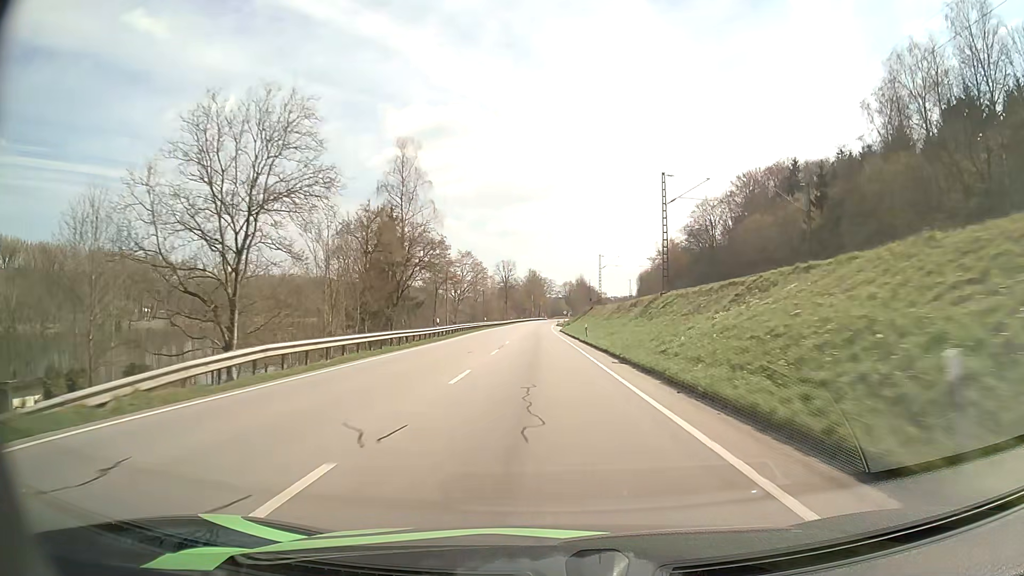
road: primary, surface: asphalt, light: Day
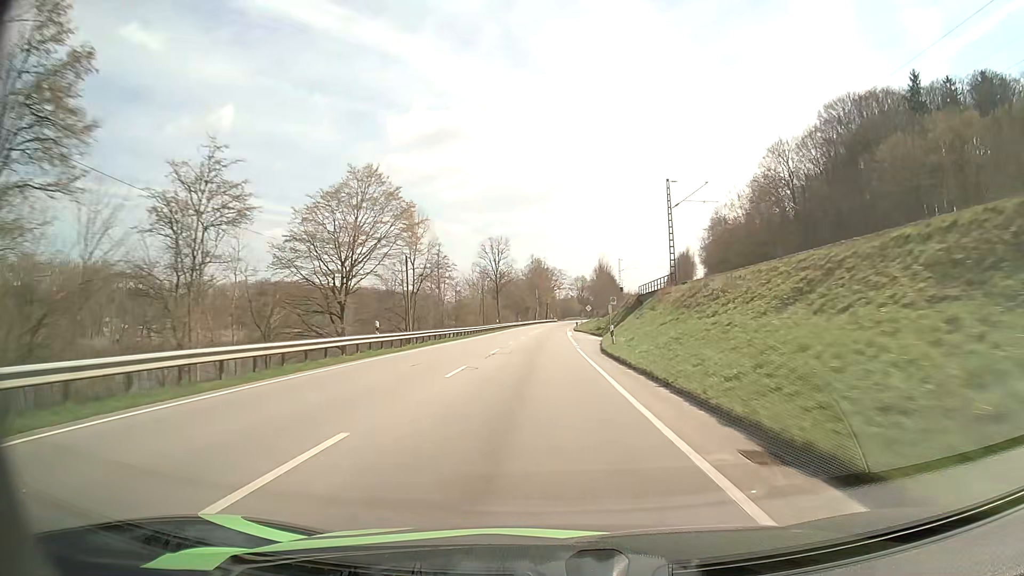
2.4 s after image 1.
(-0.3, +59.7) m; -1°
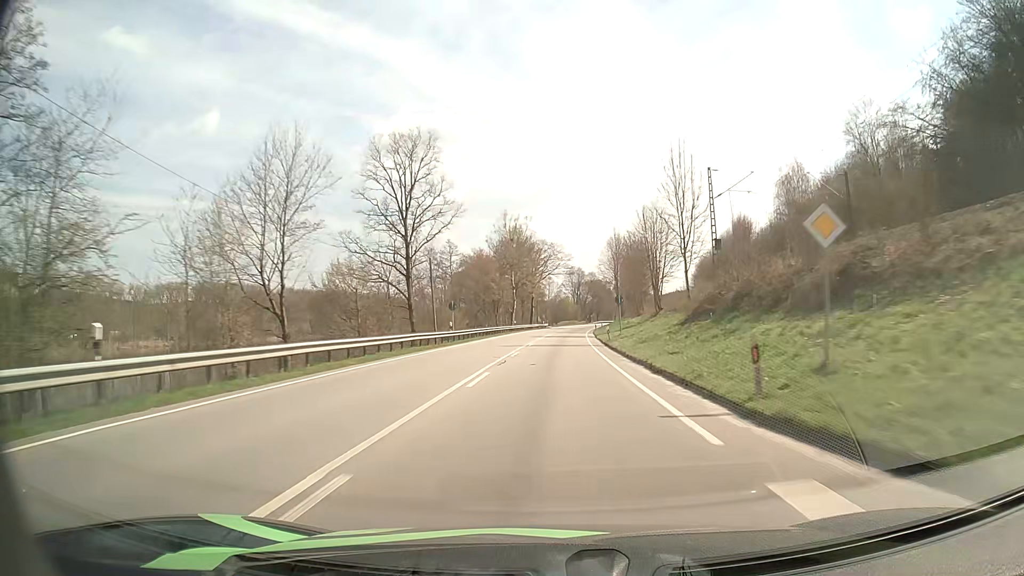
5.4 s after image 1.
(+0.3, +75.8) m; +1°
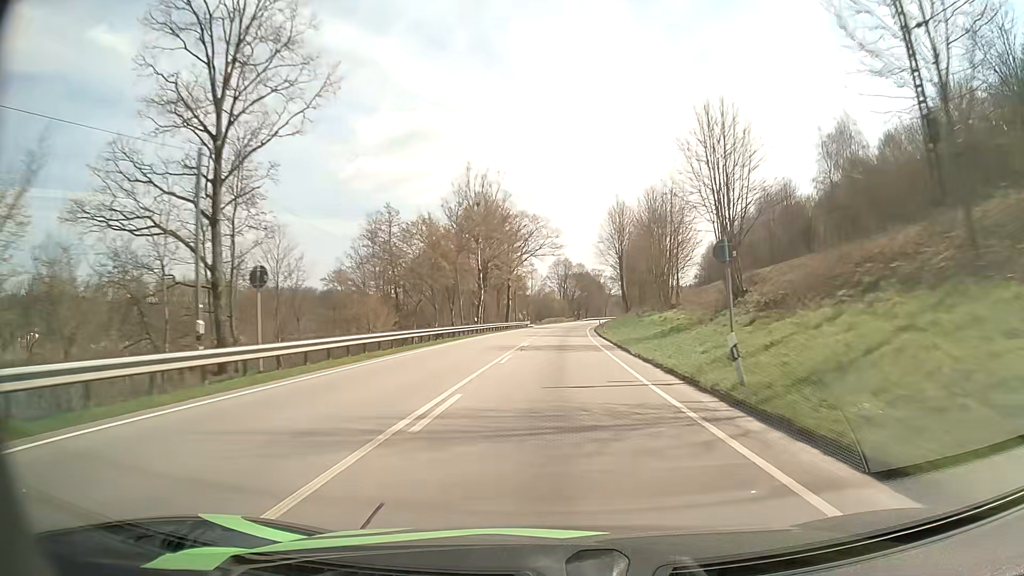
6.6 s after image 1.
(+0.3, +30.5) m; +1°
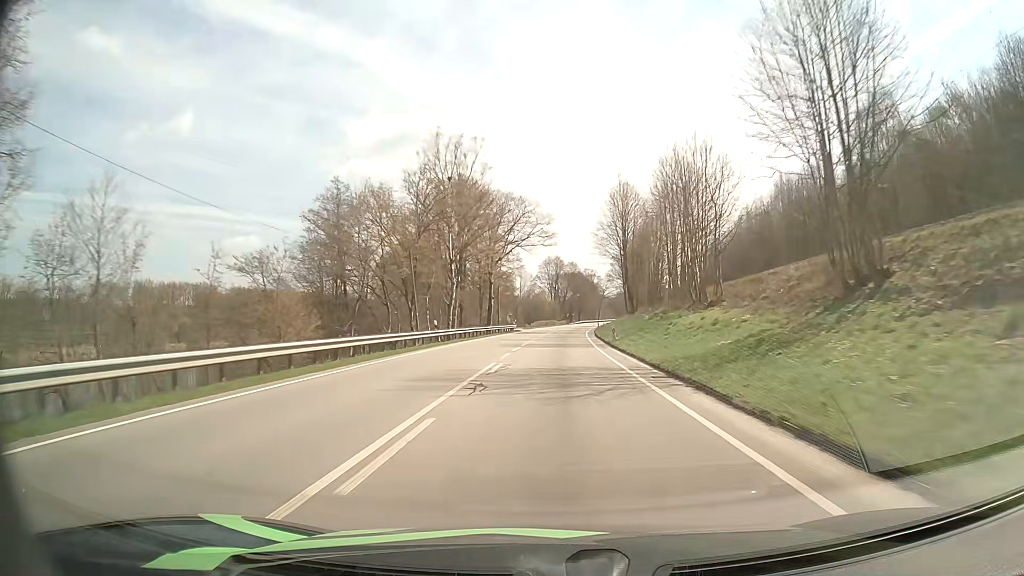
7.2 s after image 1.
(+0.1, +15.2) m; +1°
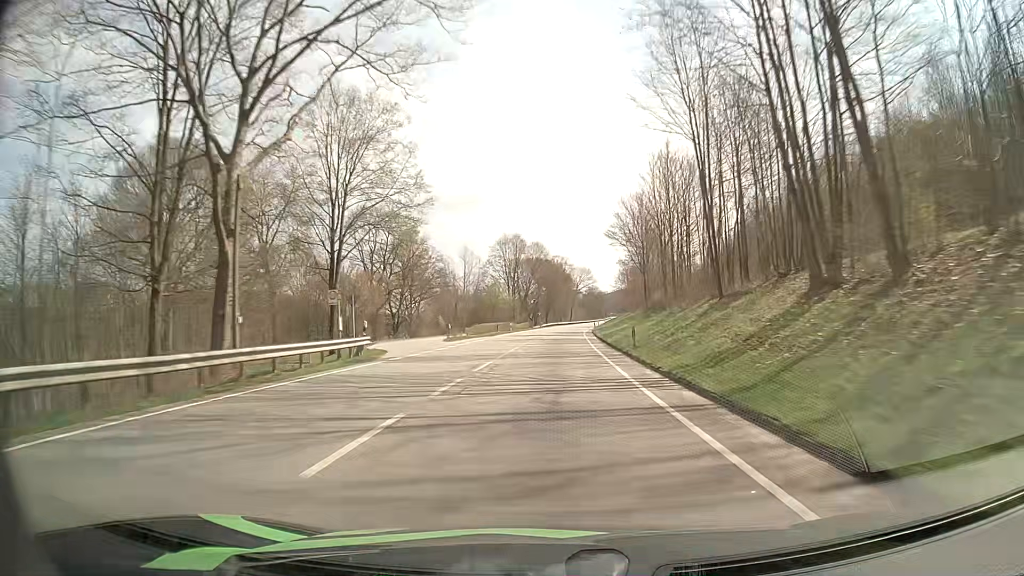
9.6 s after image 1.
(+1.6, +60.6) m; +3°
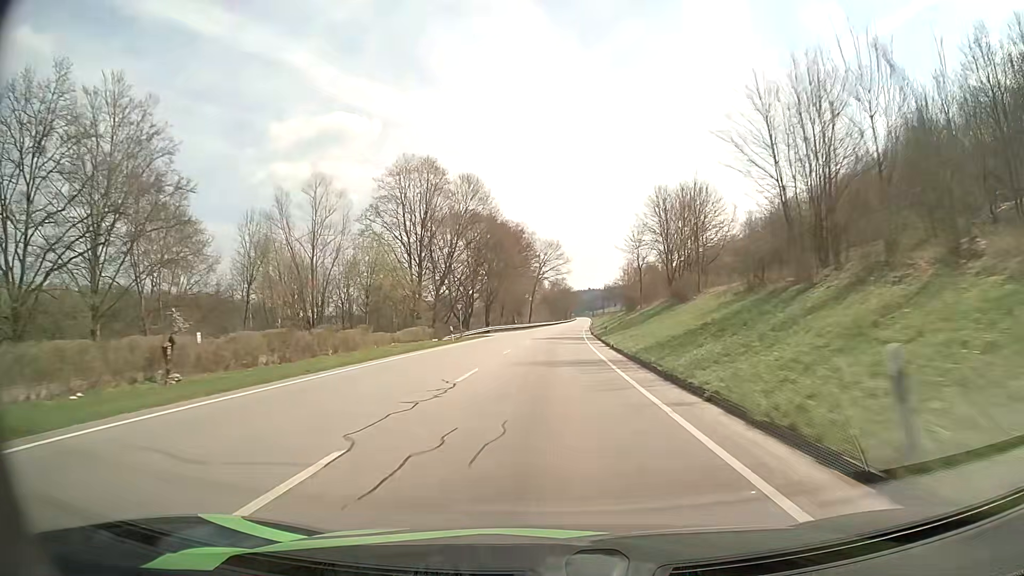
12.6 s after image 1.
(+2.5, +76.3) m; +4°
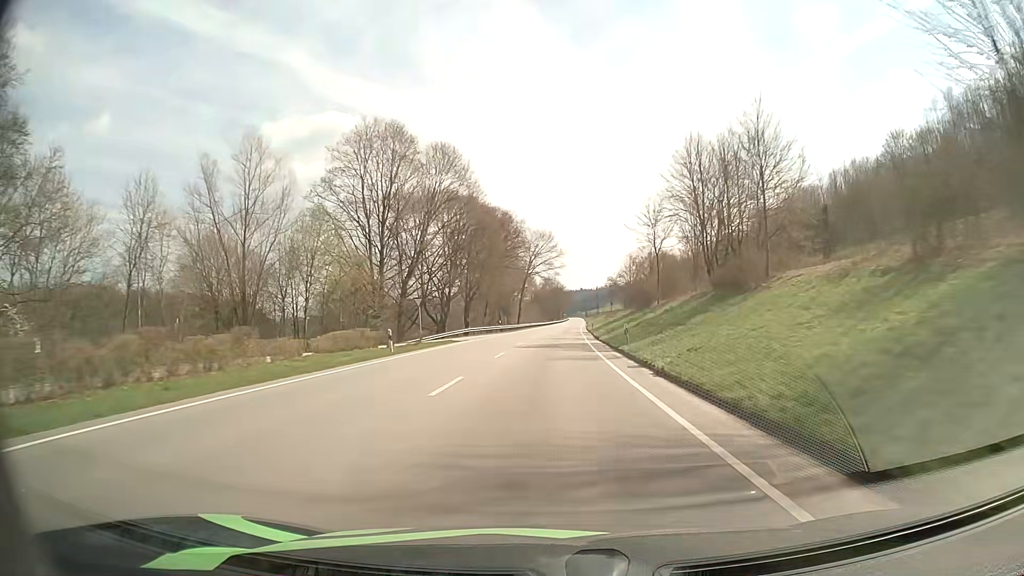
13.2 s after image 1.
(+0.1, +15.4) m; +1°
(0, +10) (0, +20) (0, +30) (+1, +40) (+1, +50) (+1, +60) (+2, +70) (+2, +80) (+3, +90) (+3, +100) m
